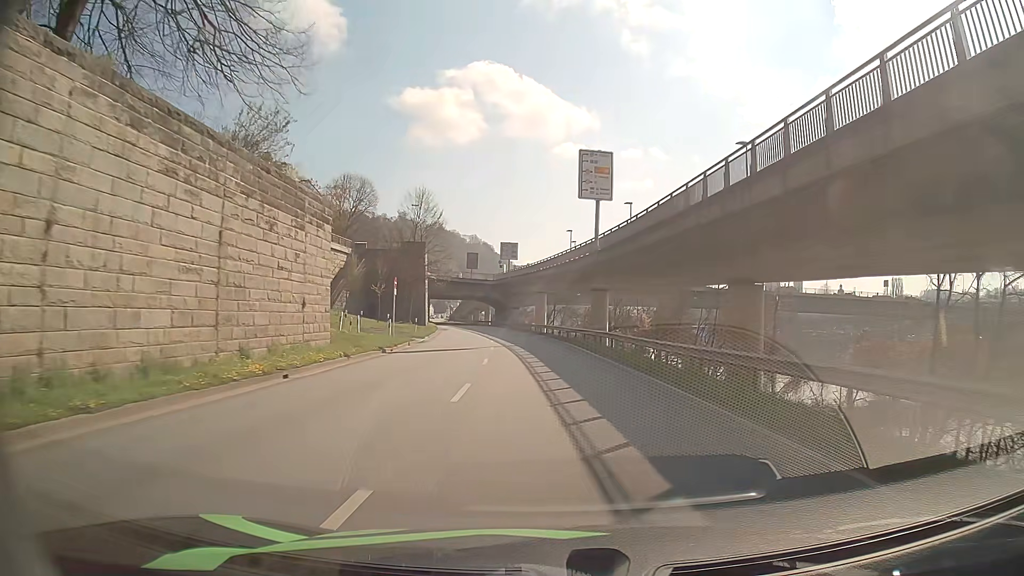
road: primary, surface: asphalt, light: Day
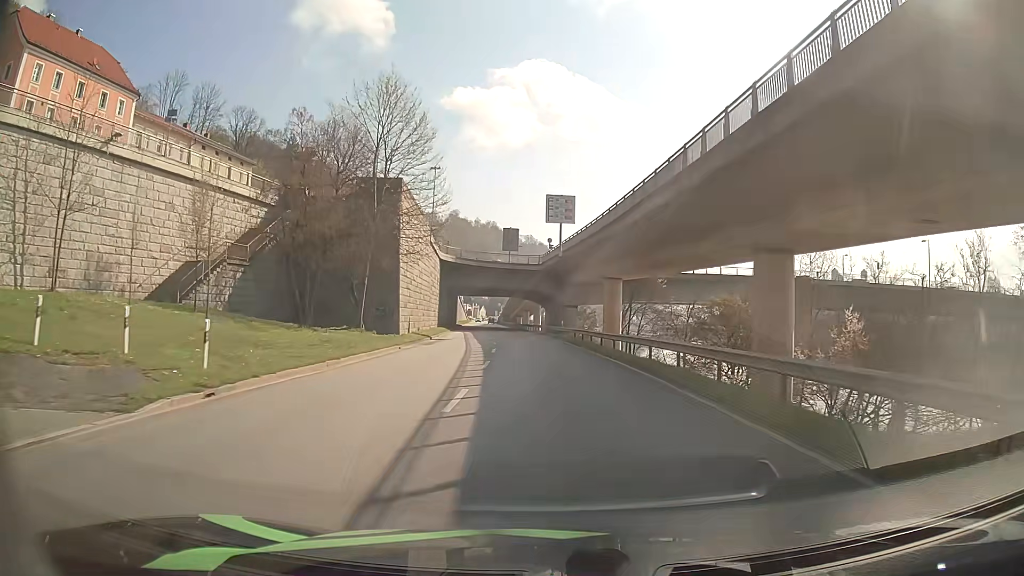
(-1.7, +37.3) m; -5°
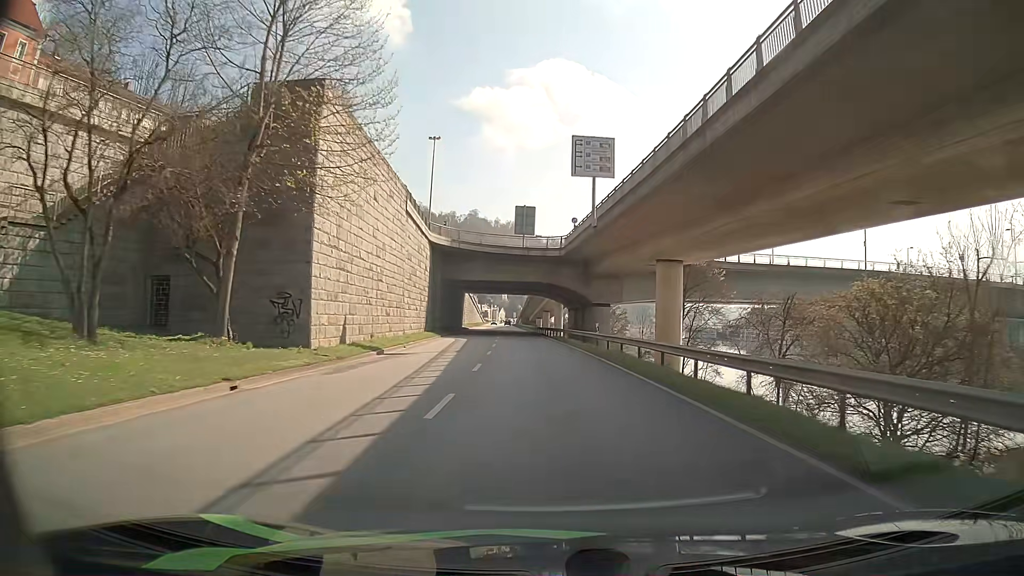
(-0.3, +18.8) m; -2°
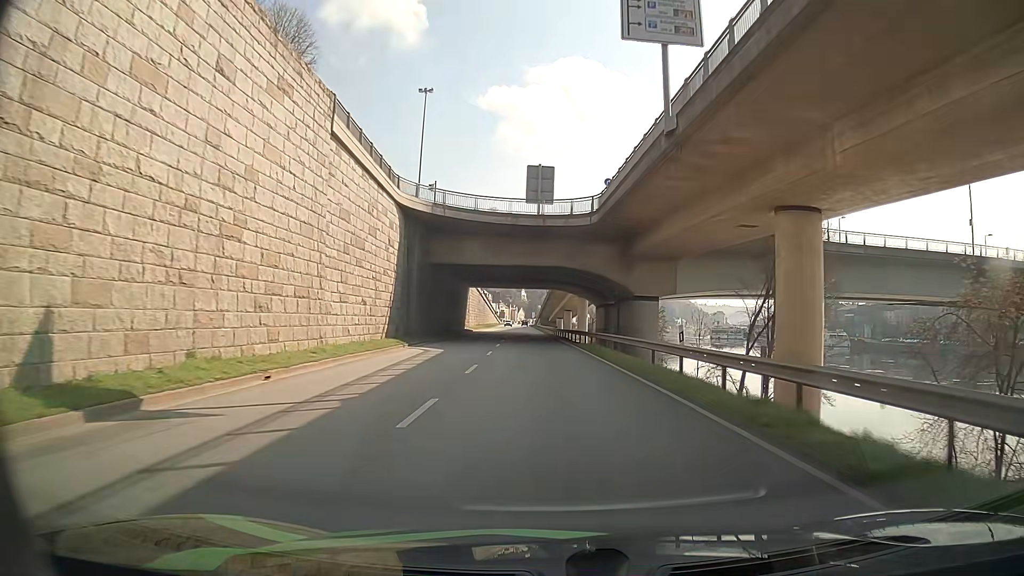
(-0.2, +18.9) m; -1°
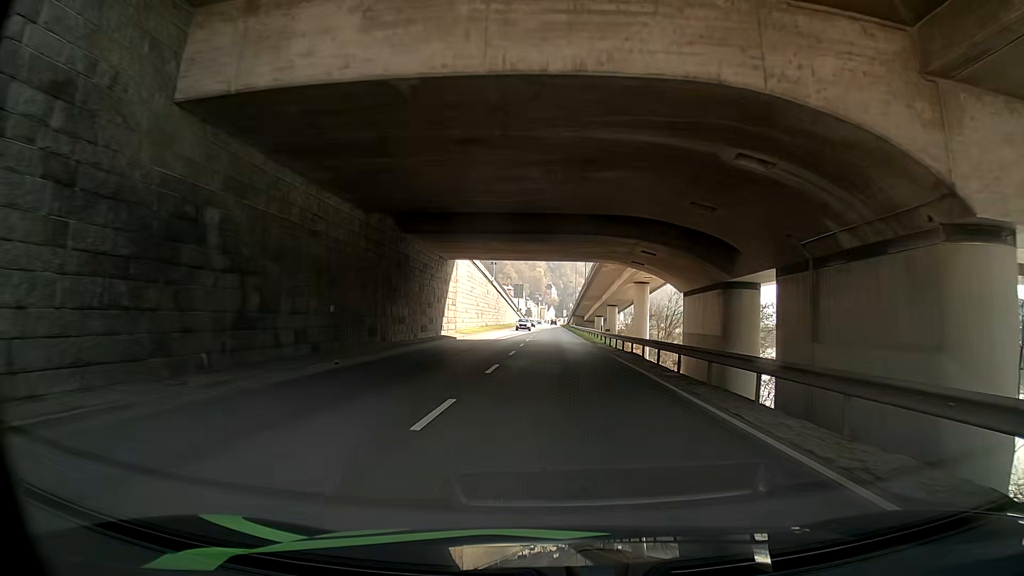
(-1.0, +36.5) m; -3°
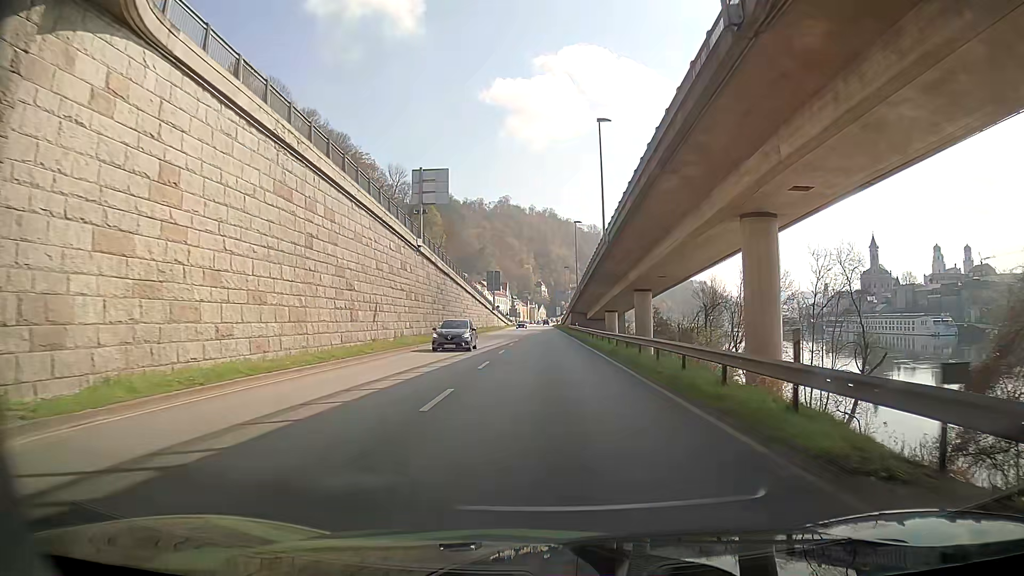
(+1.0, +43.1) m; +1°
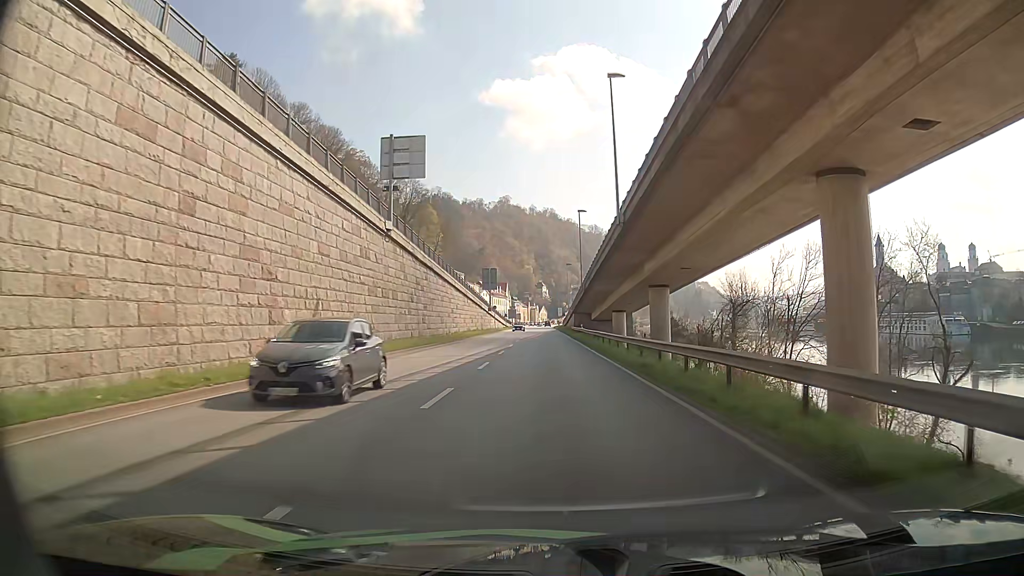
(+0.1, +8.7) m; 0°
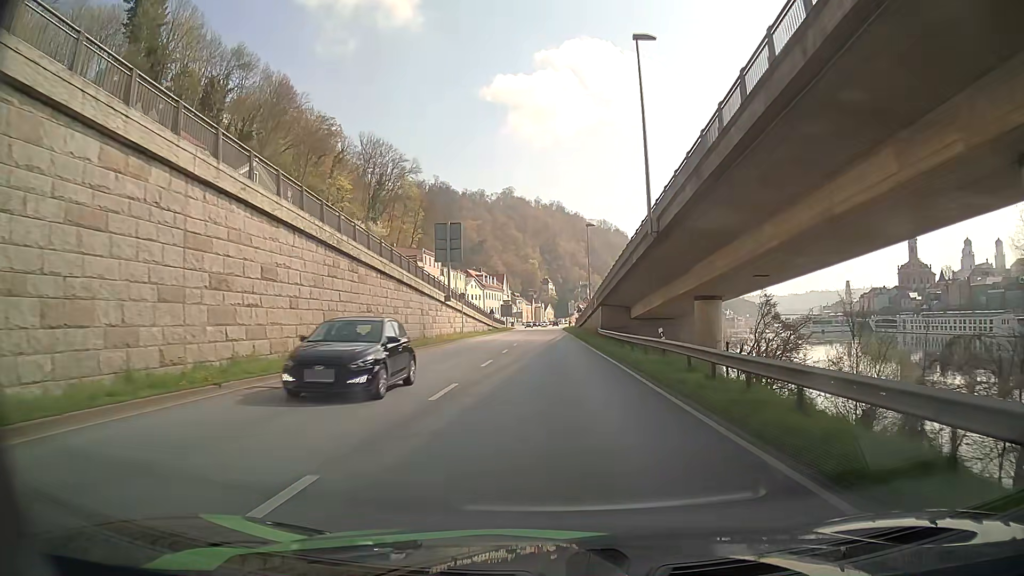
(-0.6, +44.2) m; -1°
(0, +10) (0, +20) (0, +30) (0, +40) (0, +50) (0, +60) (0, +70) (0, +80) (0, +90) (0, +100) m
